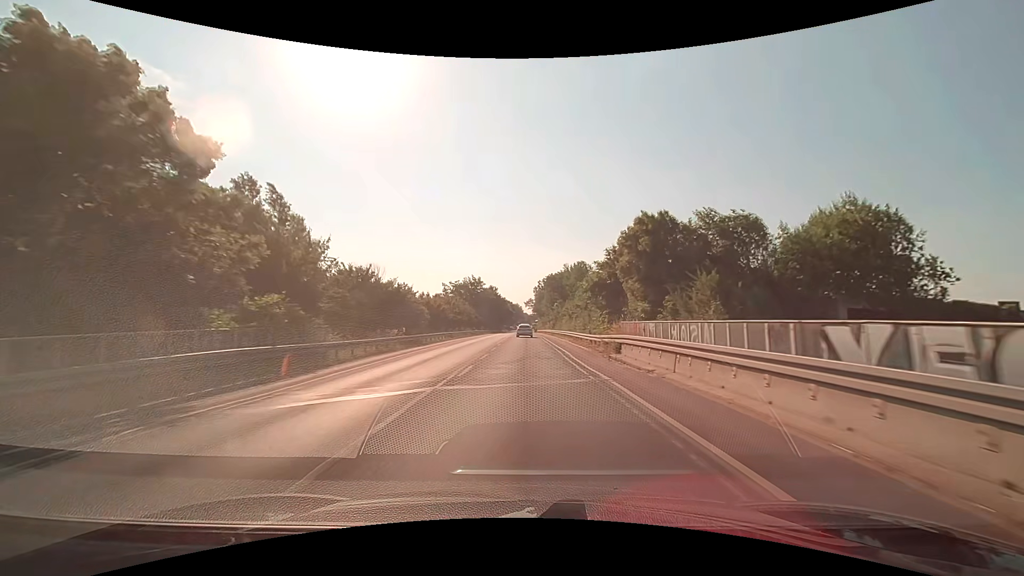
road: secondary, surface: asphalt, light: Day
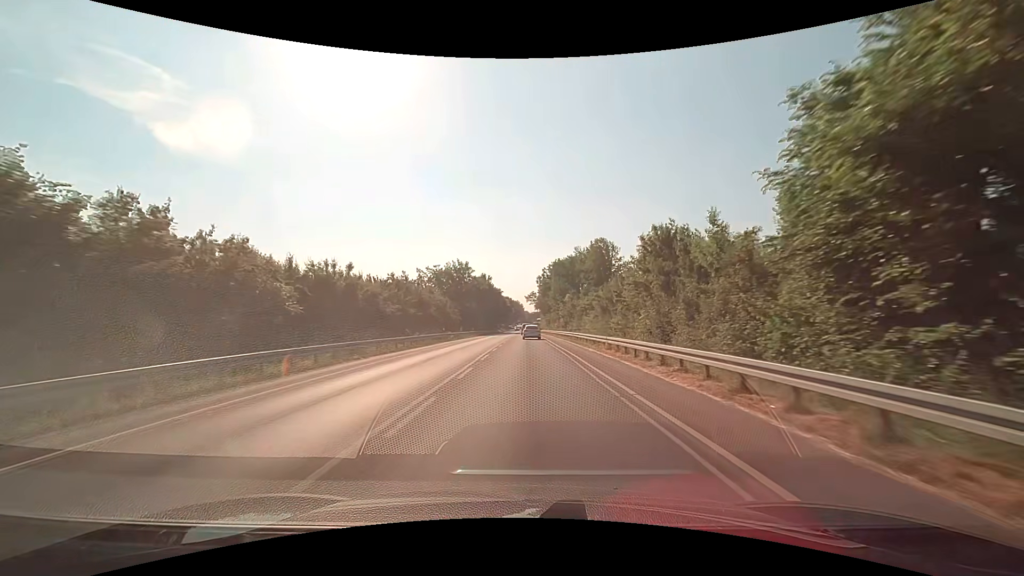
(0.0, +32.3) m; 0°
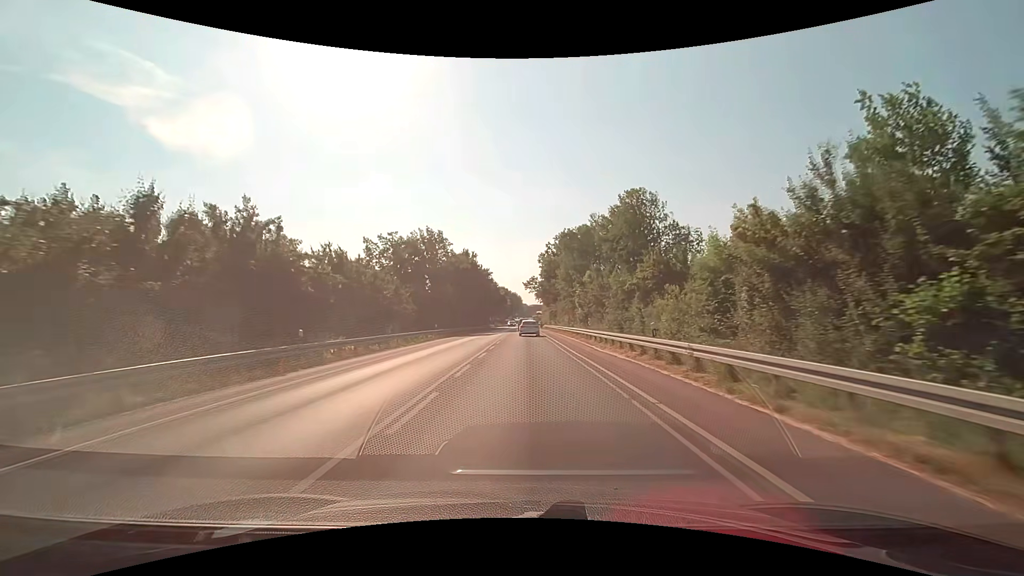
(+0.1, +31.4) m; 0°
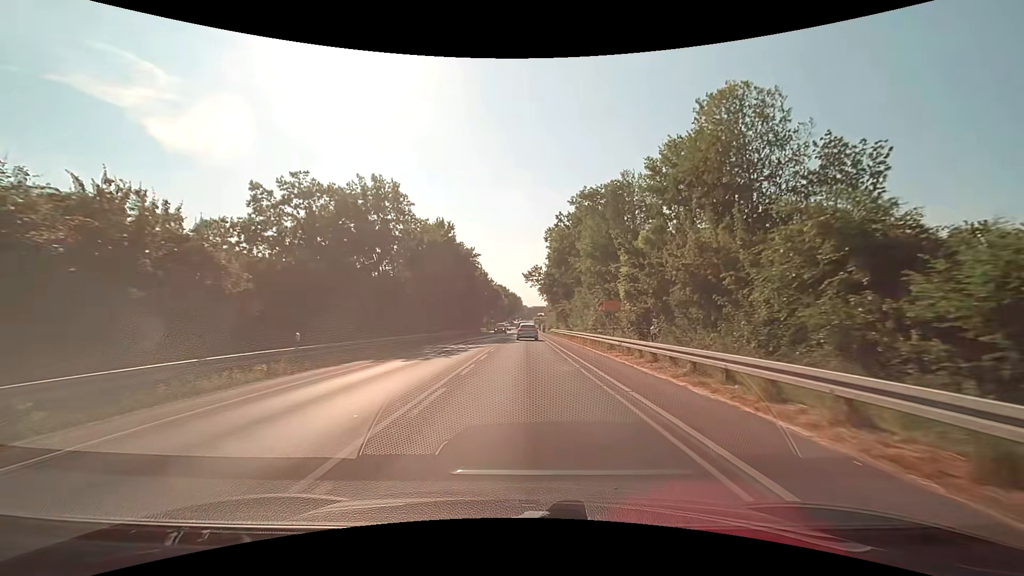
(-0.1, +27.8) m; 0°
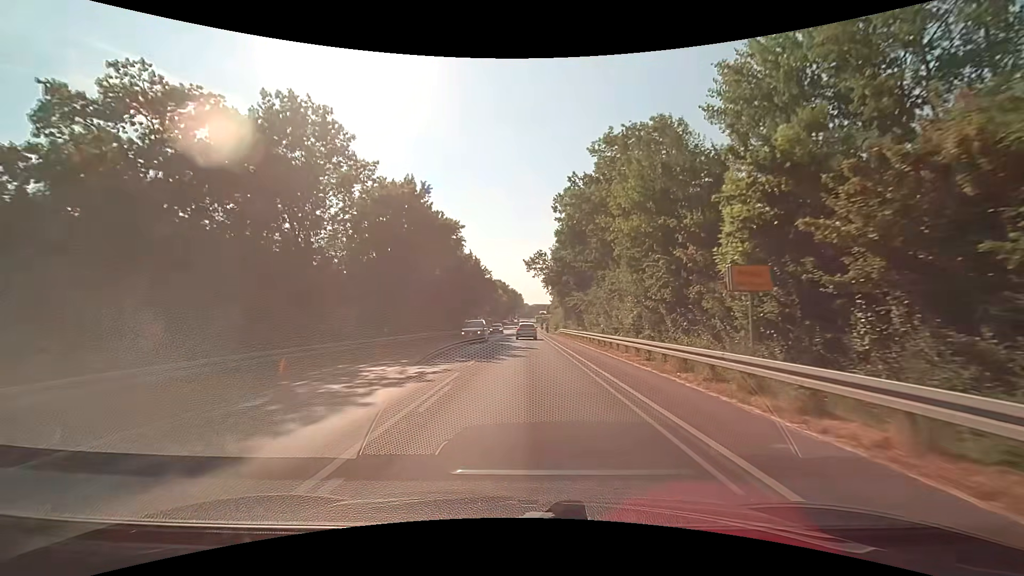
(-0.1, +17.0) m; 0°
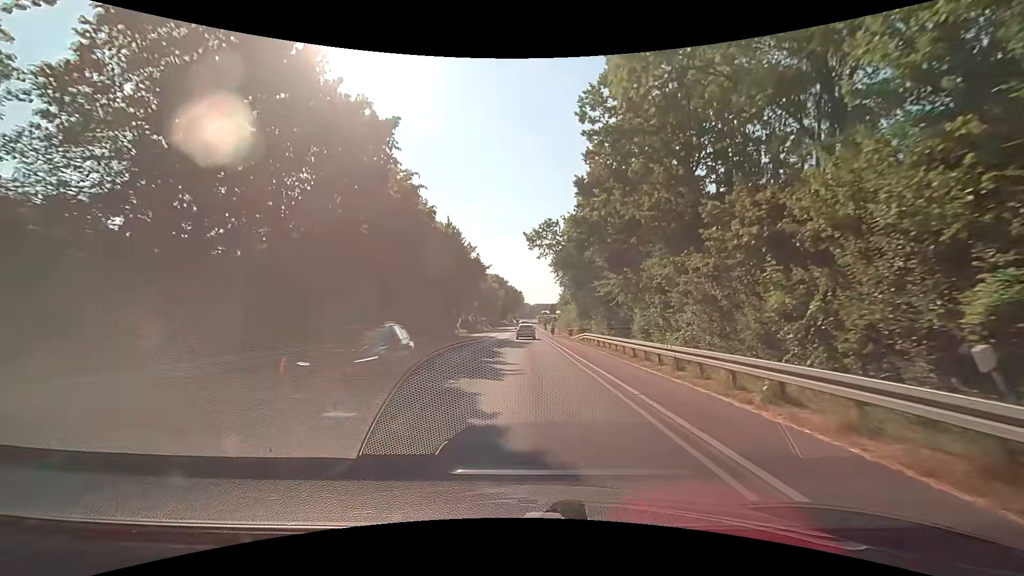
(0.0, +22.8) m; 0°
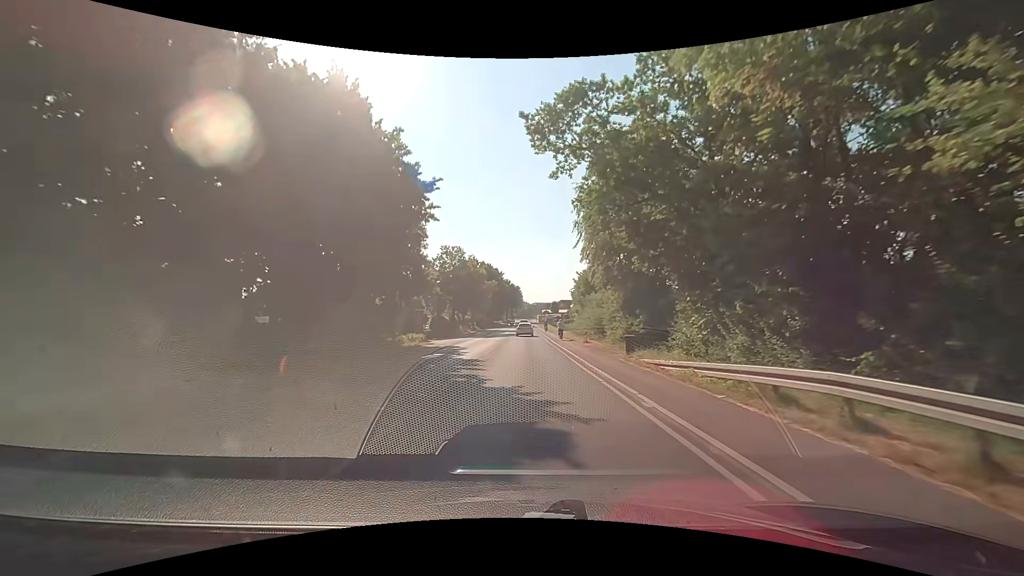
(+0.2, +30.1) m; 0°
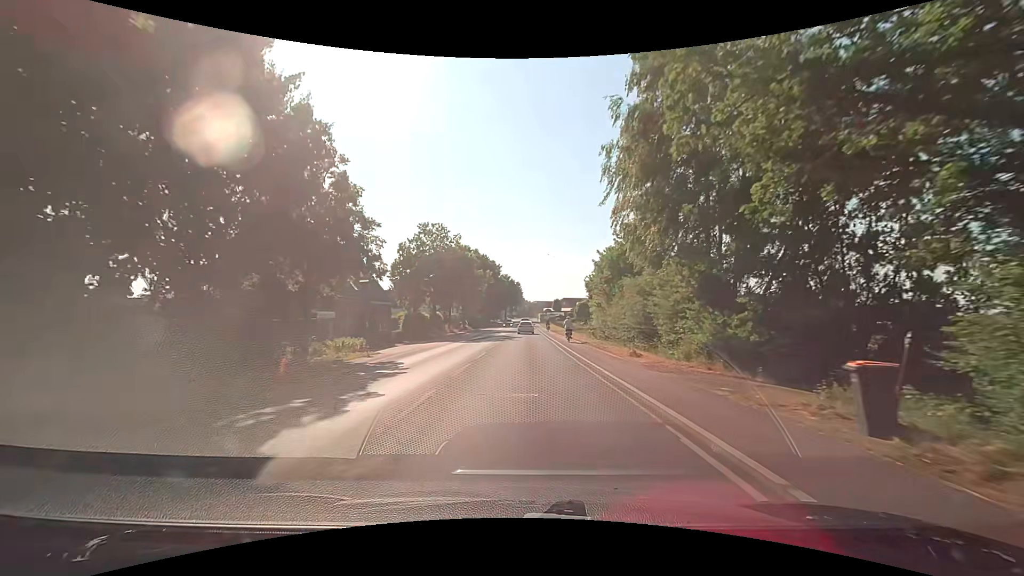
(+0.1, +15.6) m; 0°
(0, +10) (0, +20) (0, +30) (0, +40) (+1, +50) (+1, +60) (+1, +70) (+1, +80) (+2, +90) (+2, +100) m
